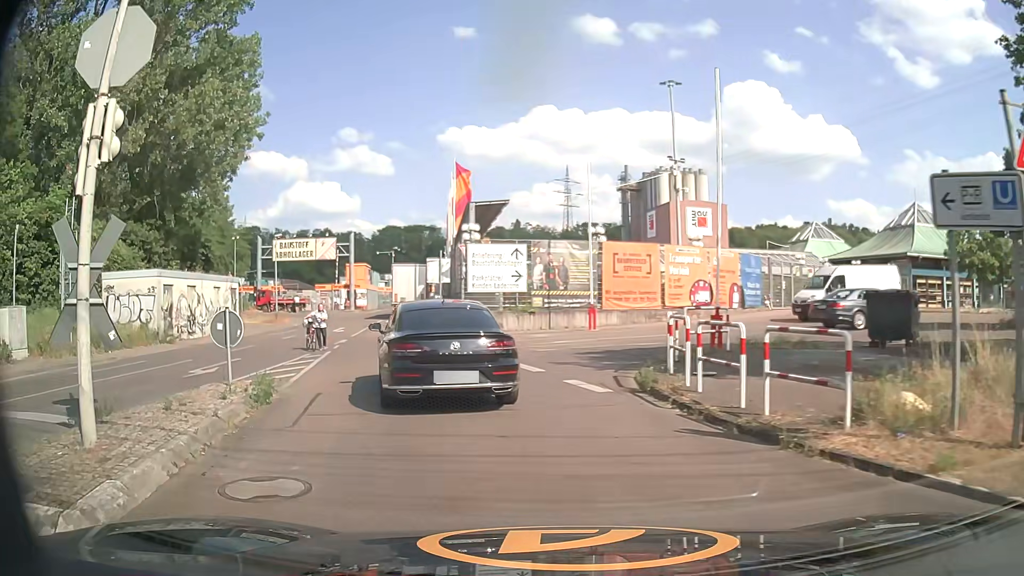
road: service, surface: asphalt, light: Day
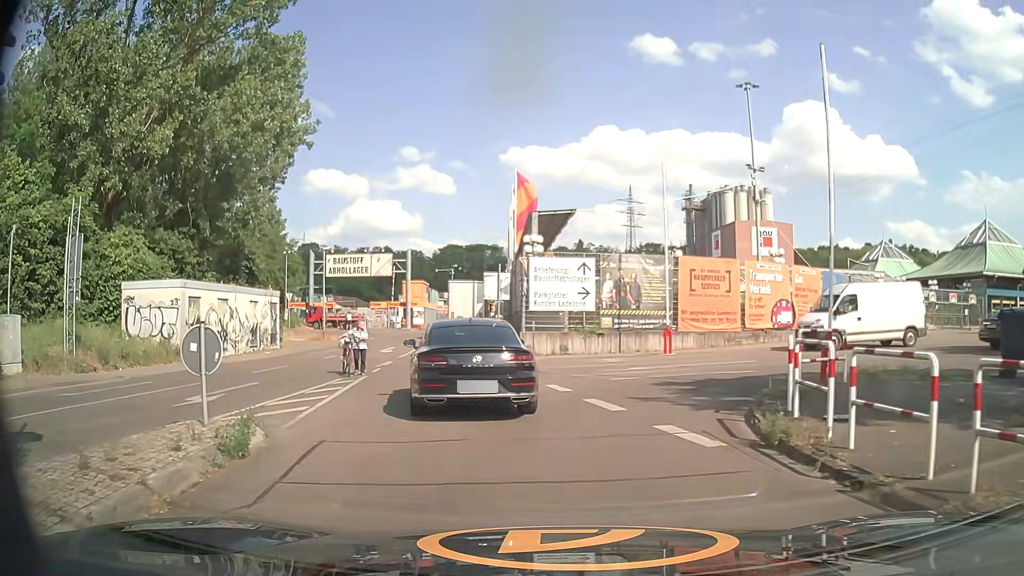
(-0.1, +3.0) m; -5°
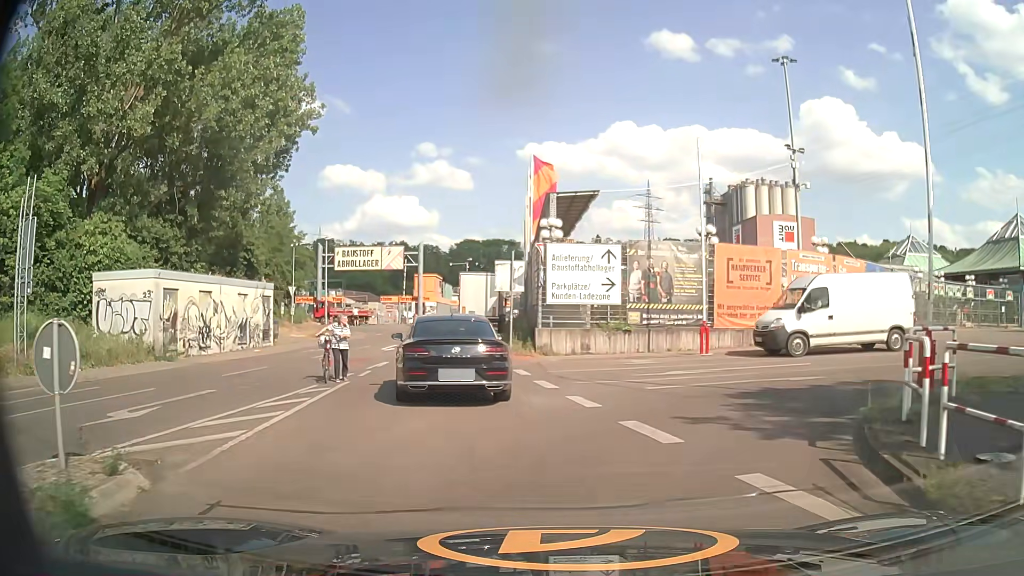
(0.0, +3.1) m; -1°
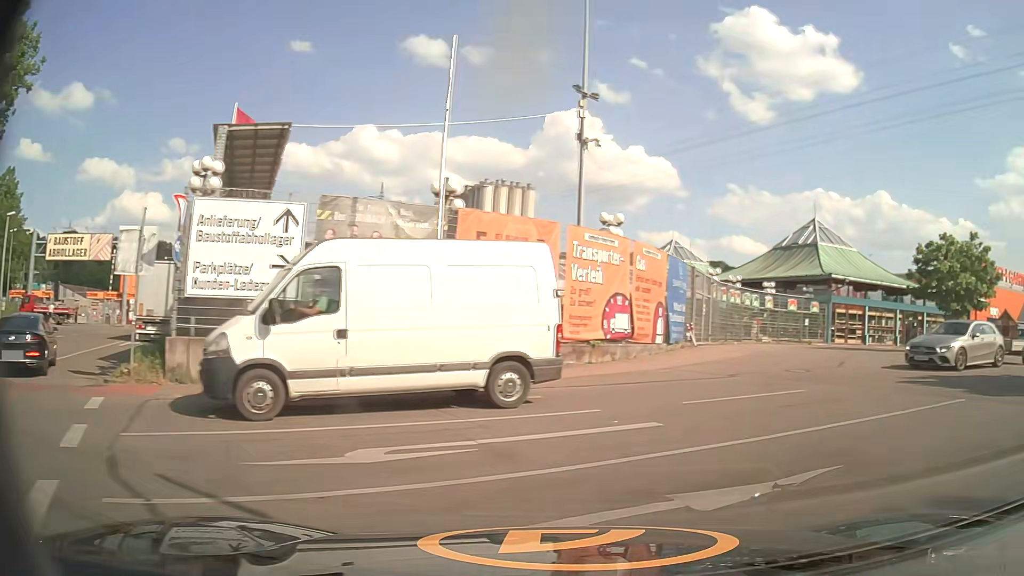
(+1.1, +9.1) m; +22°
